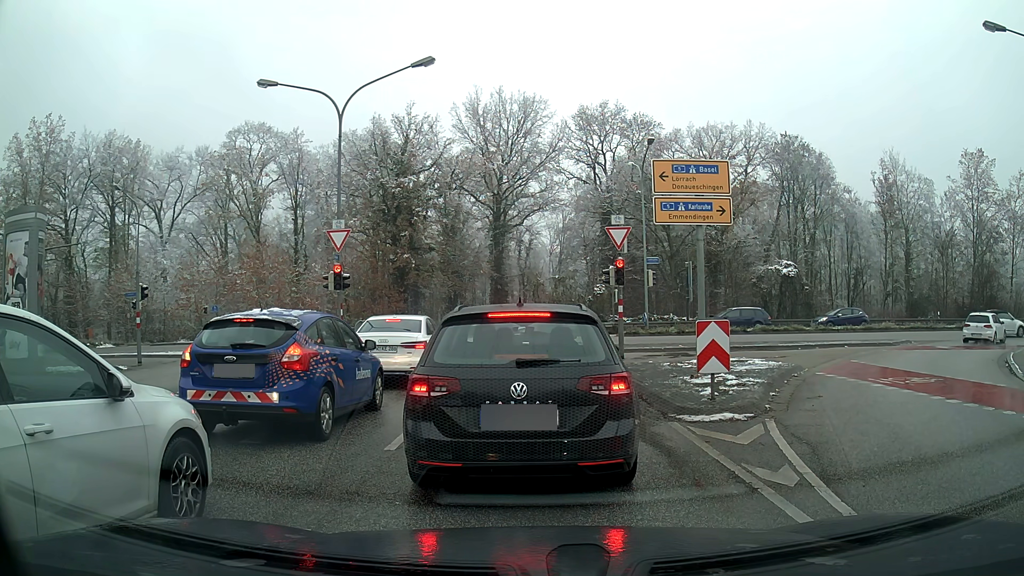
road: tertiary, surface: asphalt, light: Day
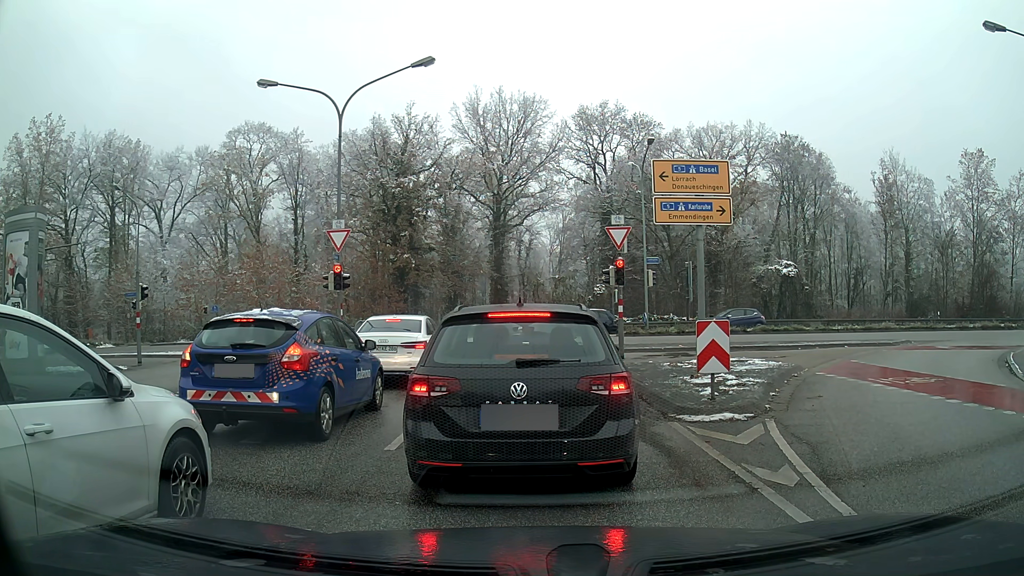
(0.0, 0.0) m; 0°
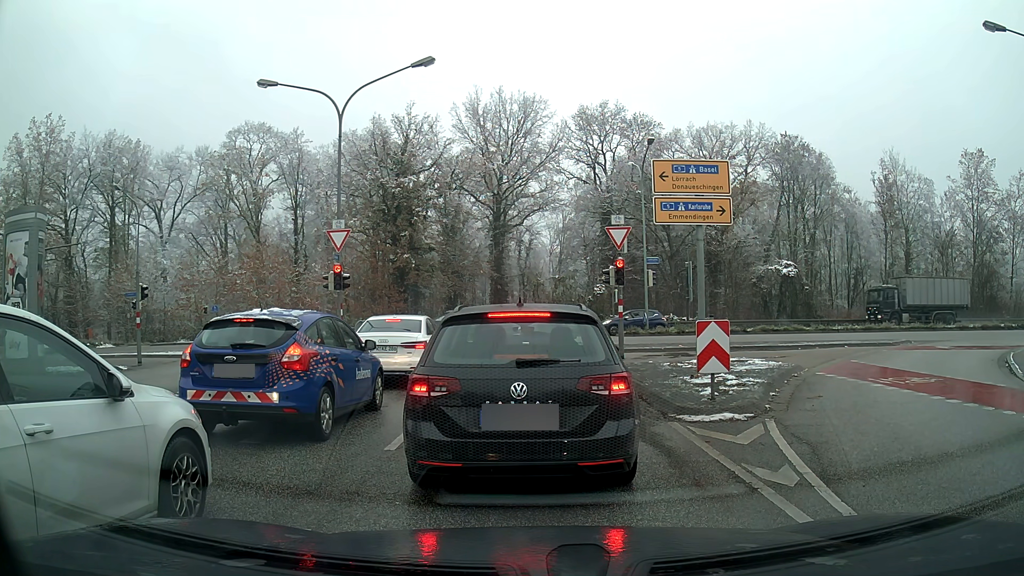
(0.0, 0.0) m; 0°
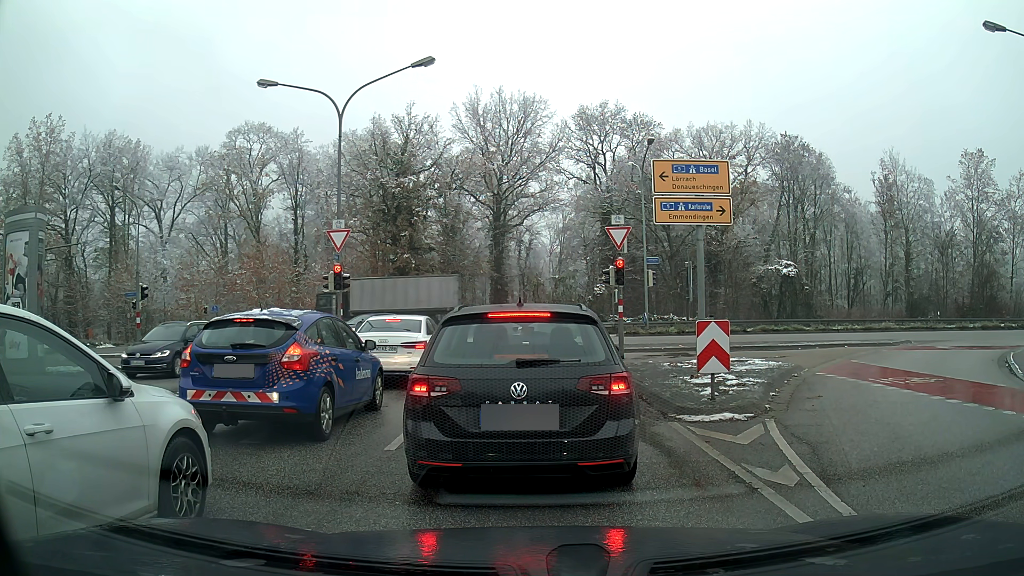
(0.0, 0.0) m; 0°
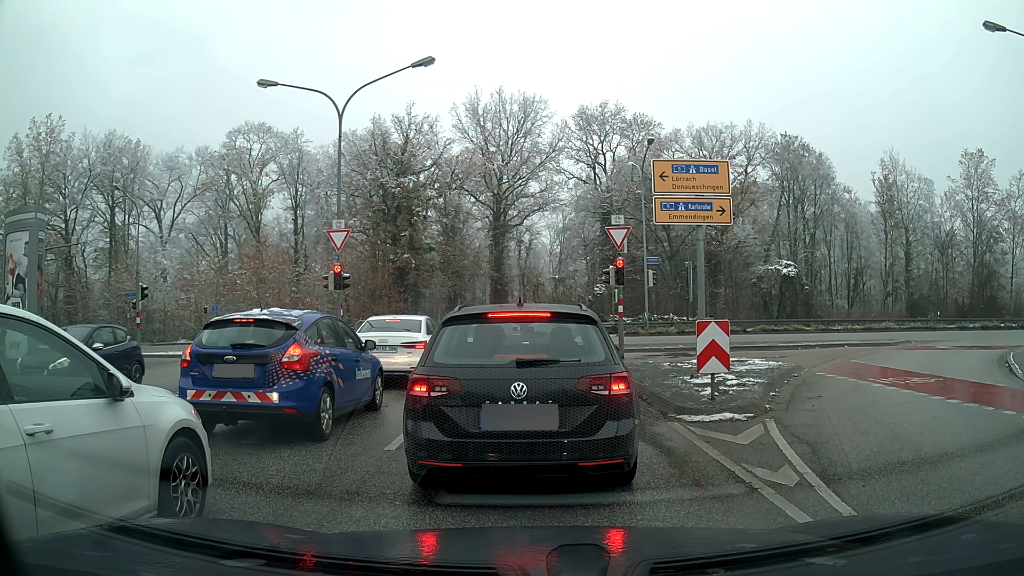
(0.0, 0.0) m; 0°
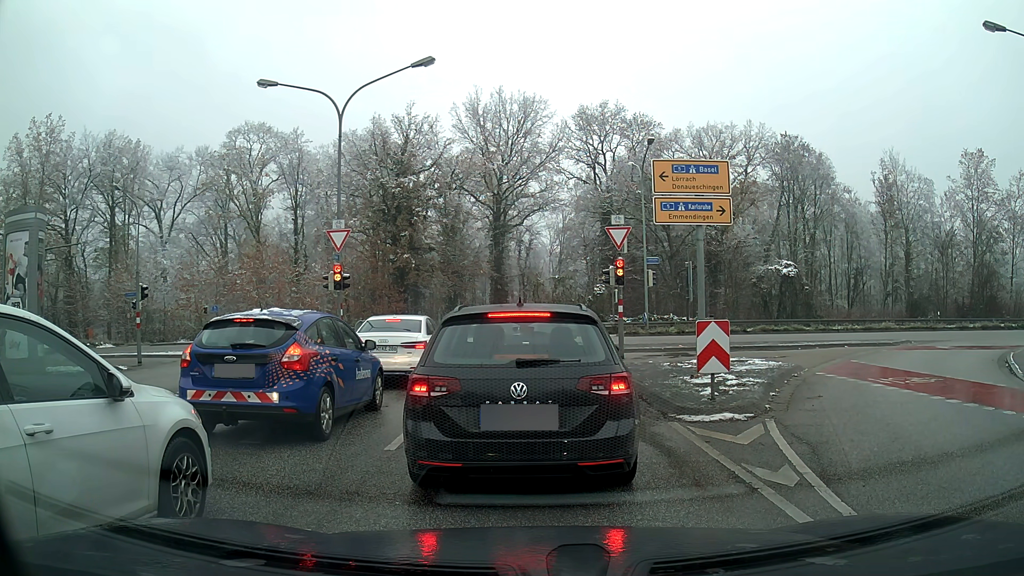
(0.0, 0.0) m; 0°
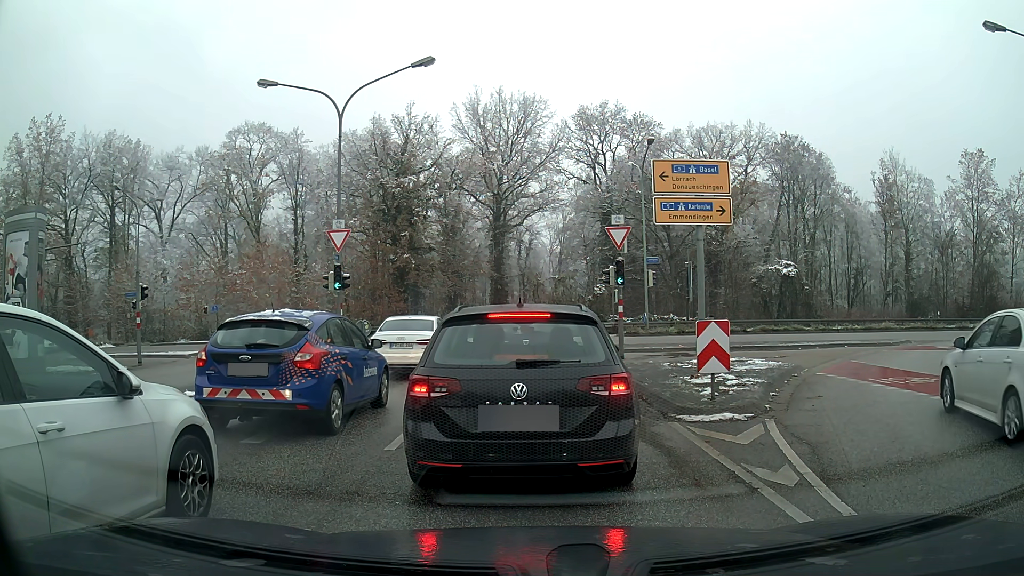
(0.0, 0.0) m; 0°
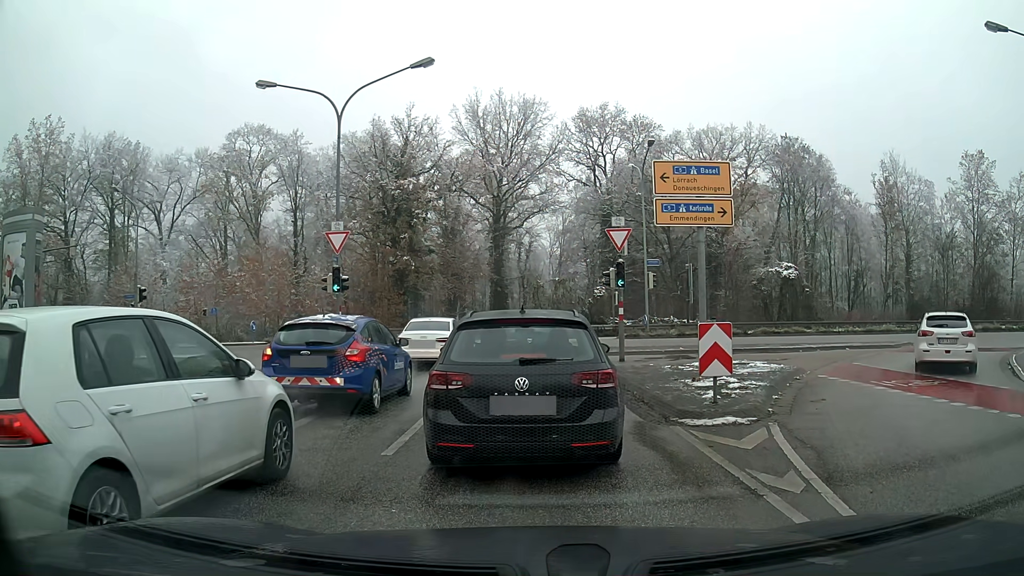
(0.0, +0.1) m; 0°
